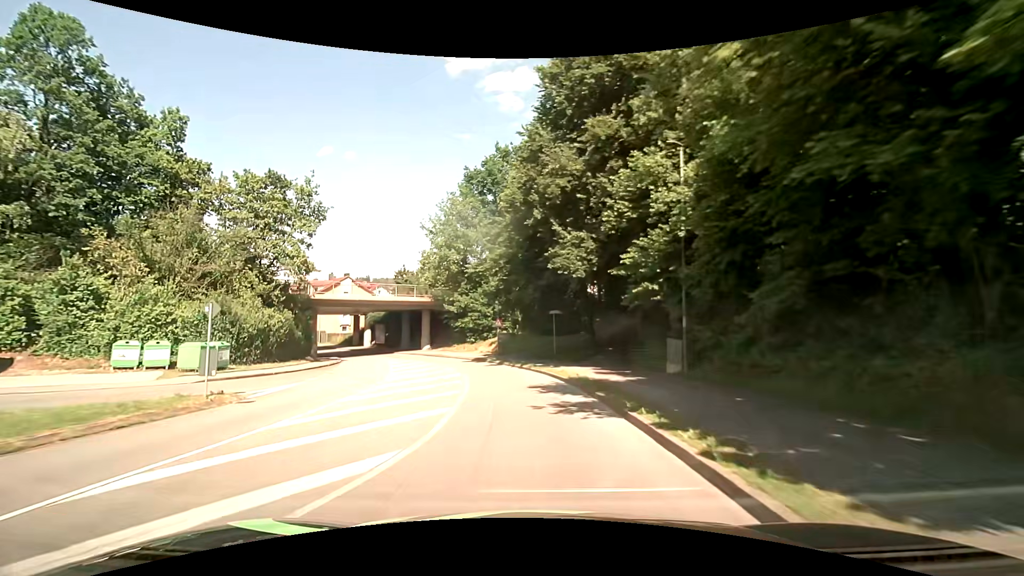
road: unclassified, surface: asphalt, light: Day
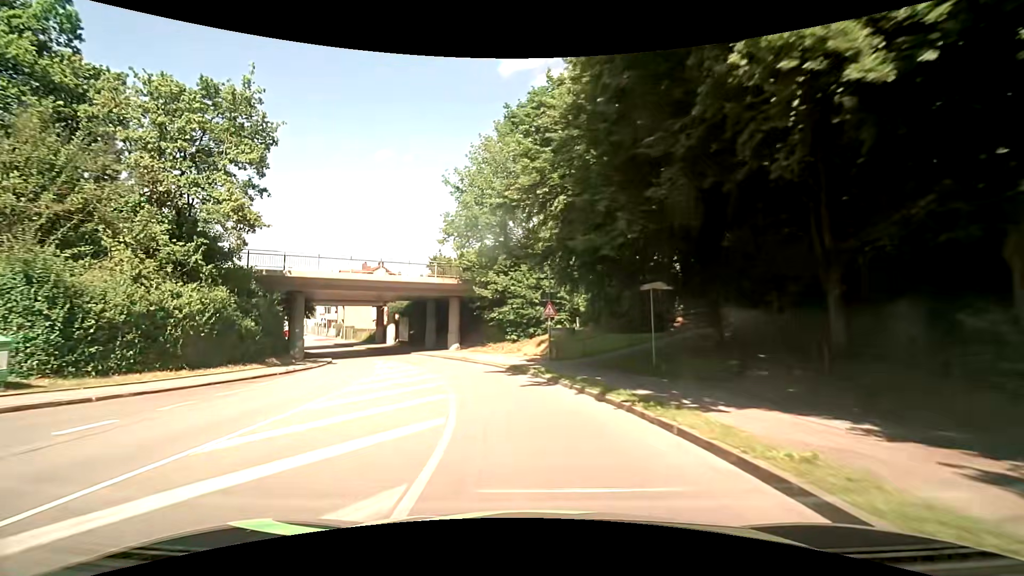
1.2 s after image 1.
(-0.8, +15.1) m; -6°
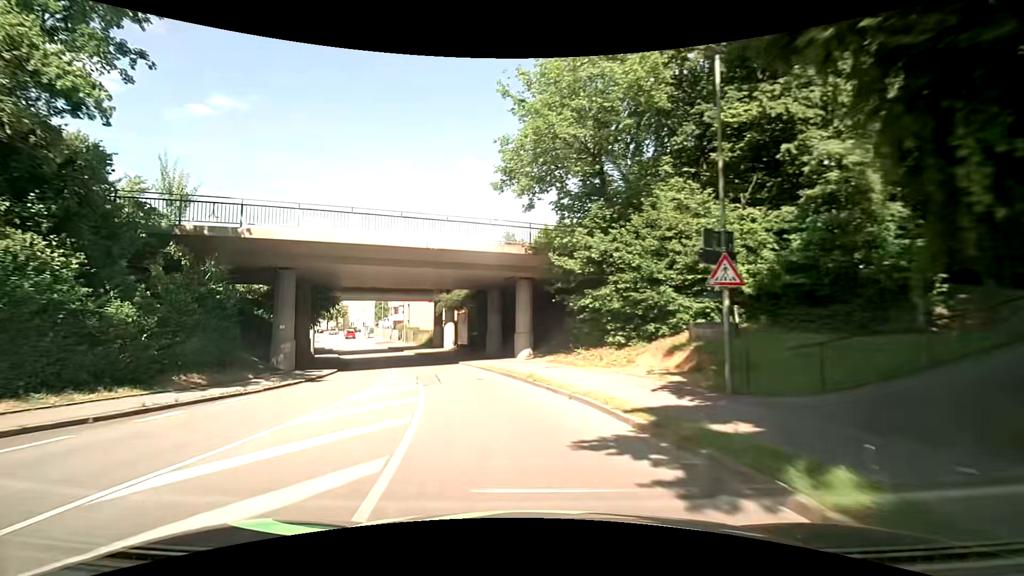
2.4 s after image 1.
(-1.1, +14.9) m; -9°
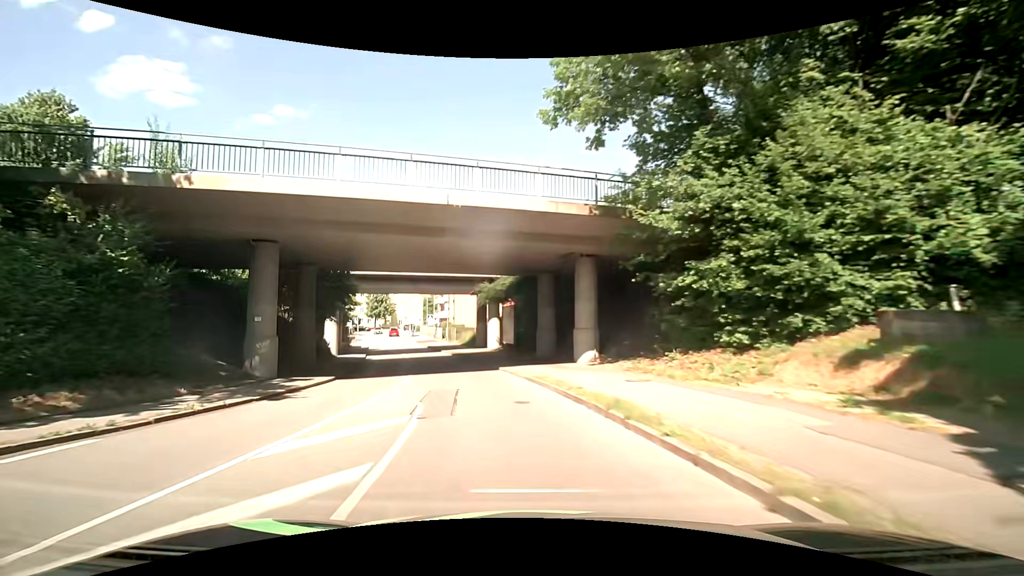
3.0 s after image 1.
(-0.4, +7.4) m; -7°
(-1, +10) (-2, +20) (-5, +30) (-7, +39) (-10, +49) (-12, +59) (-15, +68) (-19, +78) (-22, +87) (-25, +97) m
